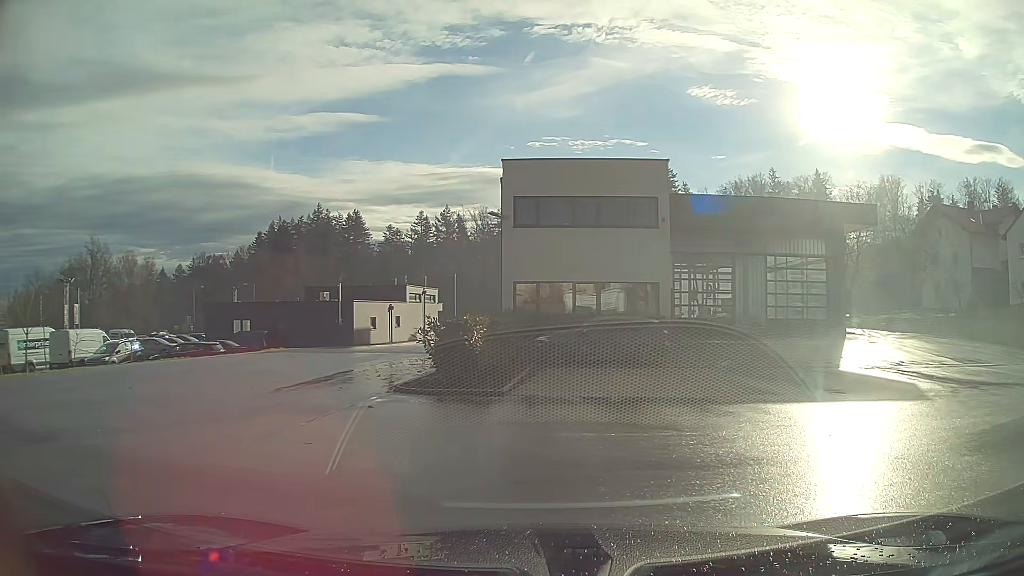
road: residential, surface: asphalt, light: Day
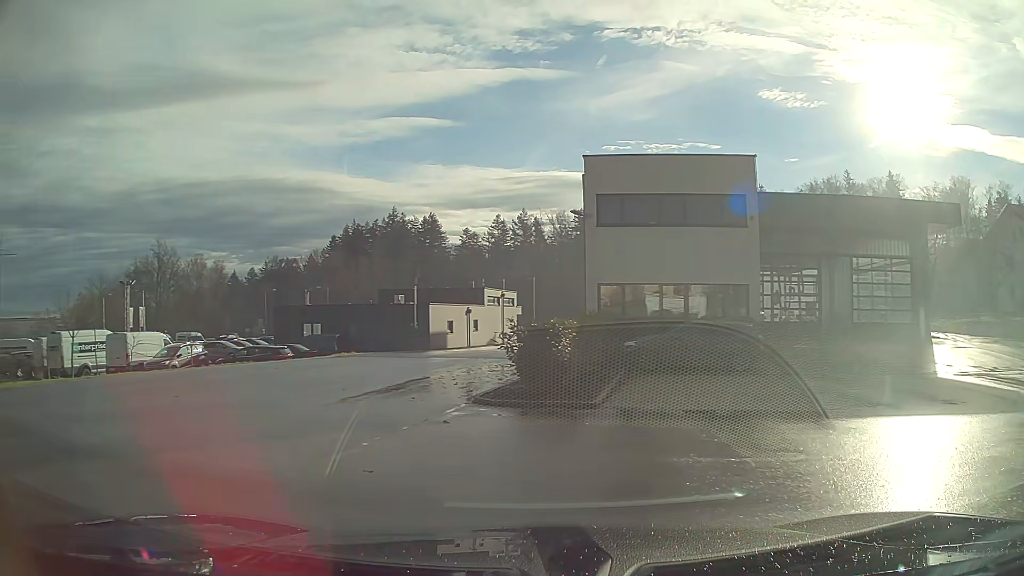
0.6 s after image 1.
(-0.1, +1.4) m; -8°
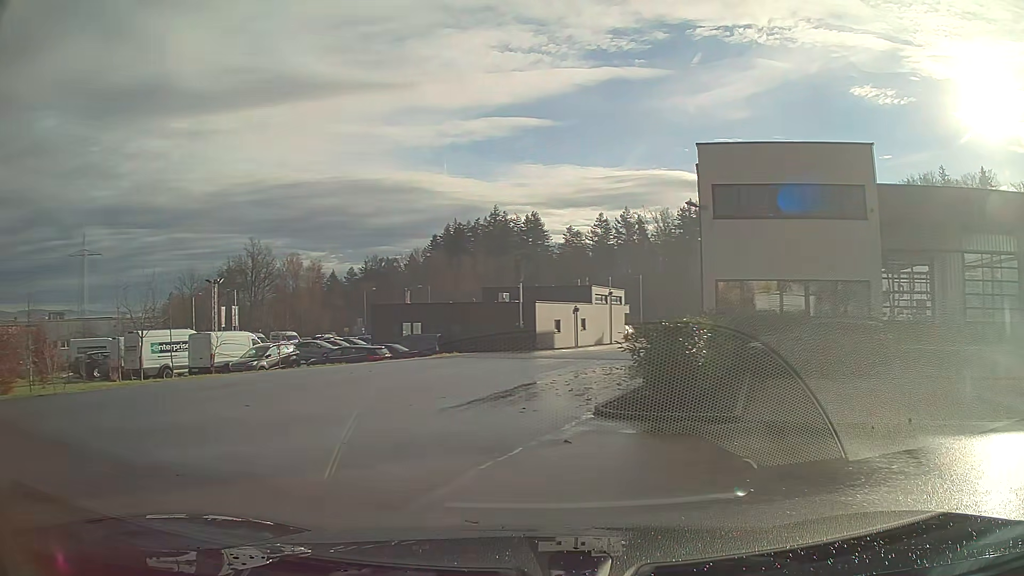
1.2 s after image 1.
(-0.1, +1.7) m; -8°
